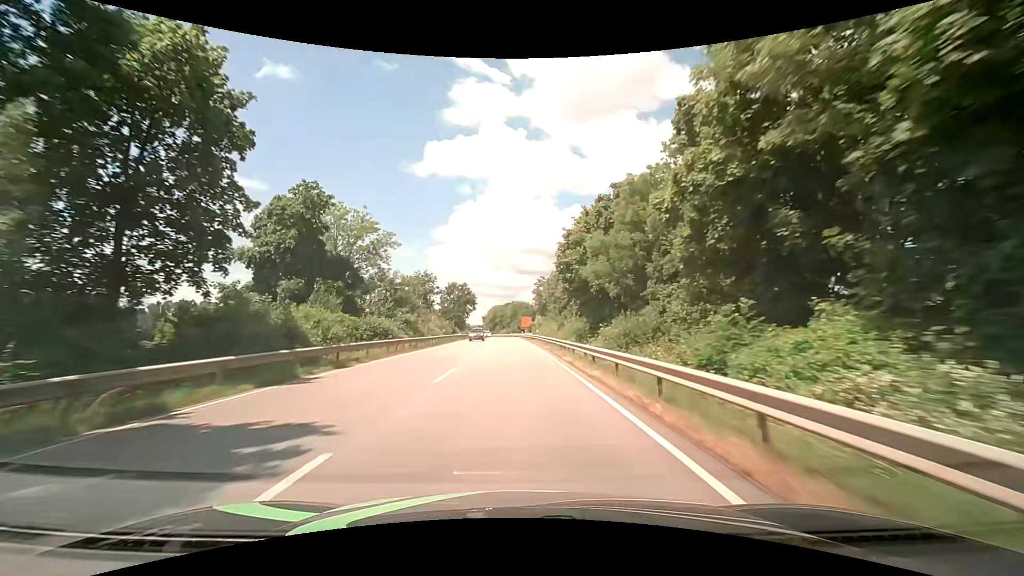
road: primary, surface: asphalt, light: Day
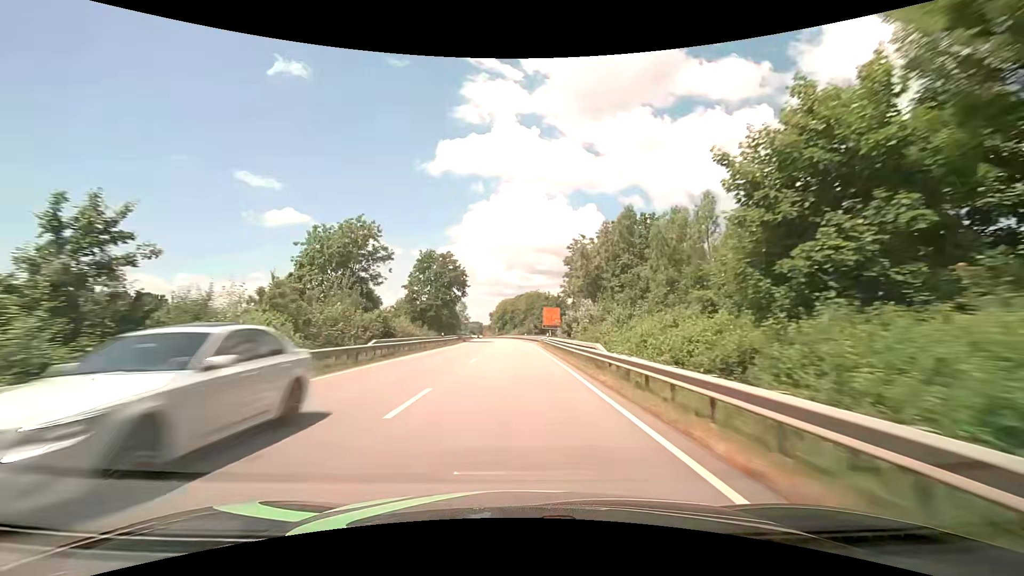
(-0.7, +50.2) m; -2°
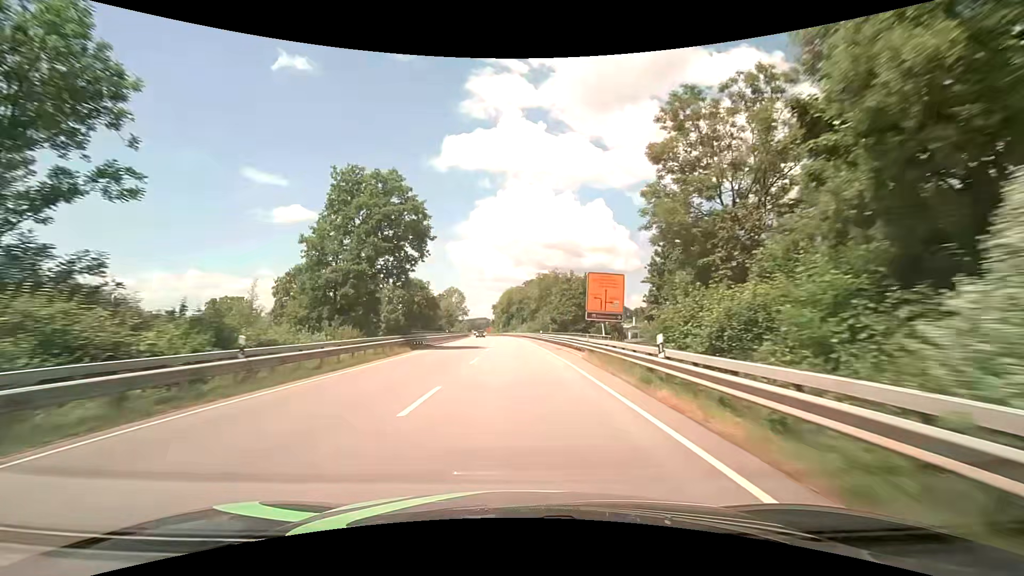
(0.0, +37.8) m; -1°
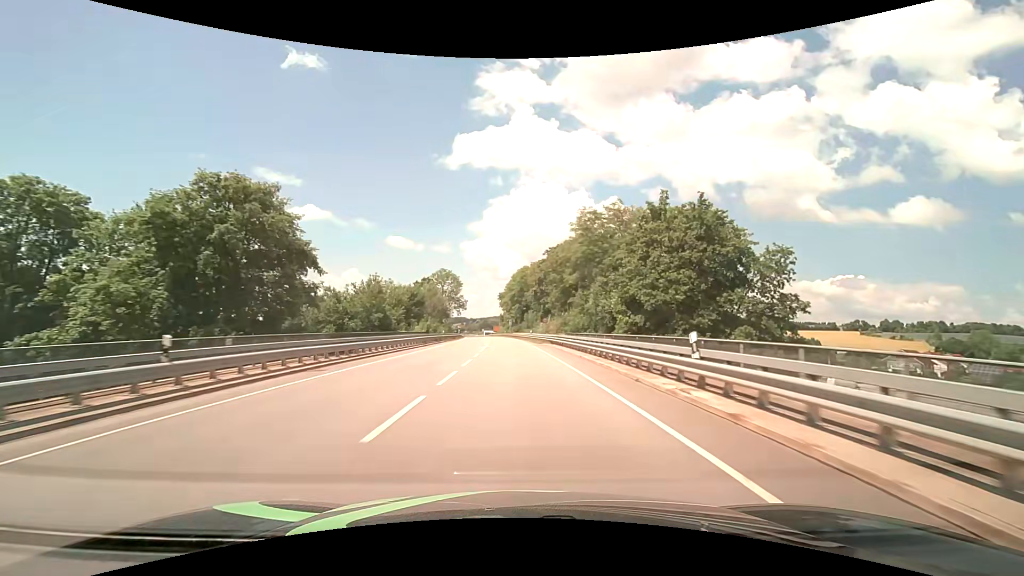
(-0.4, +50.4) m; -2°
(0, +10) (0, +20) (0, +30) (-1, +40) (-1, +50) (-1, +60) (-2, +70) (-3, +80) (-3, +90) (-4, +100) m
